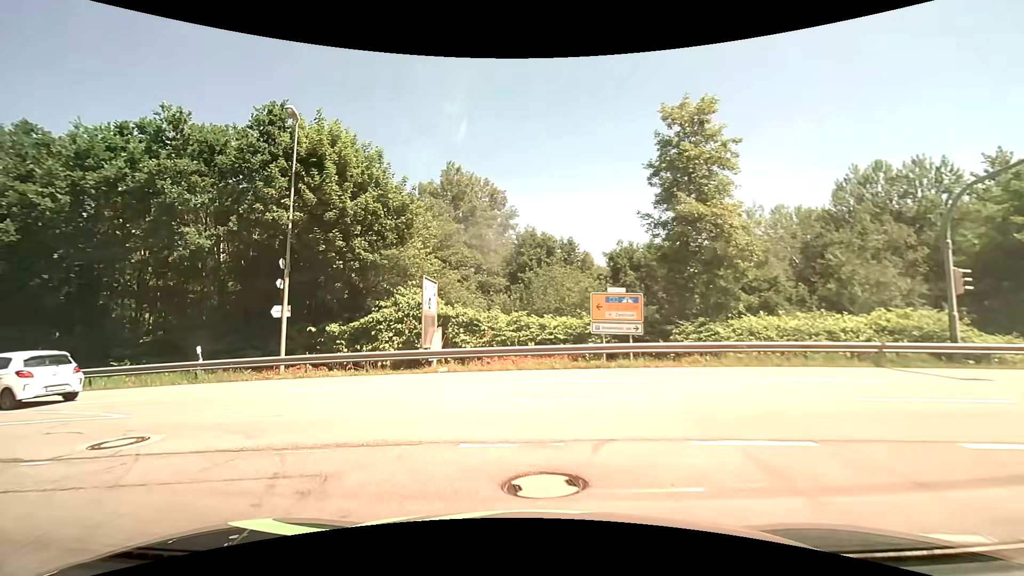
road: residential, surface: asphalt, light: Day
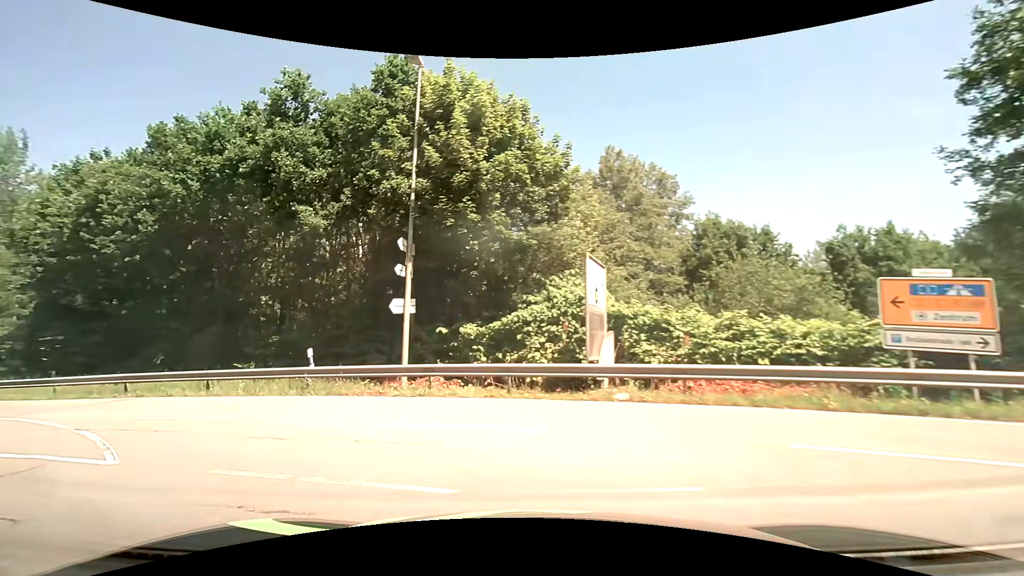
(-0.9, +6.0) m; -18°
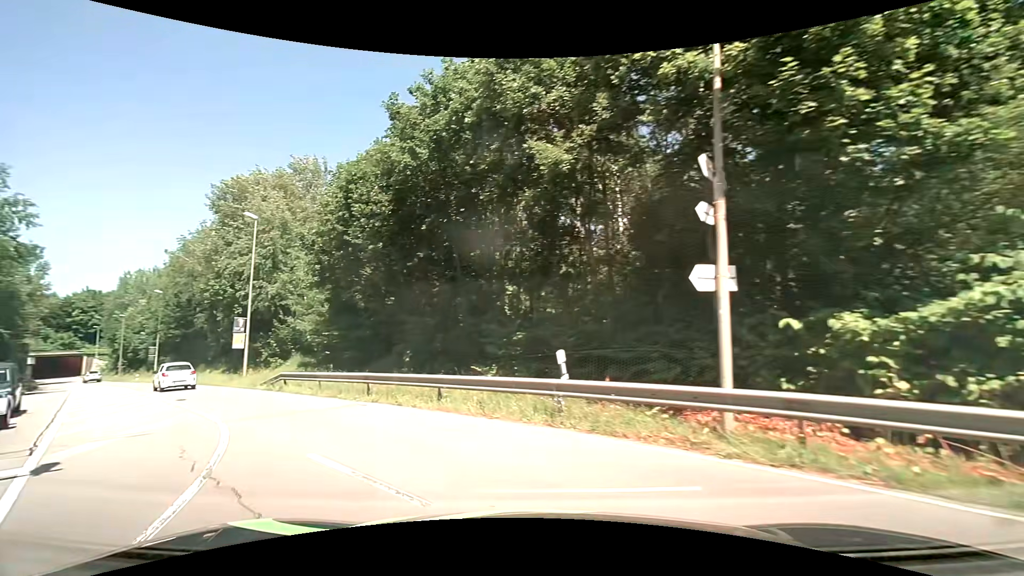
(-1.5, +6.3) m; -29°
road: secondary
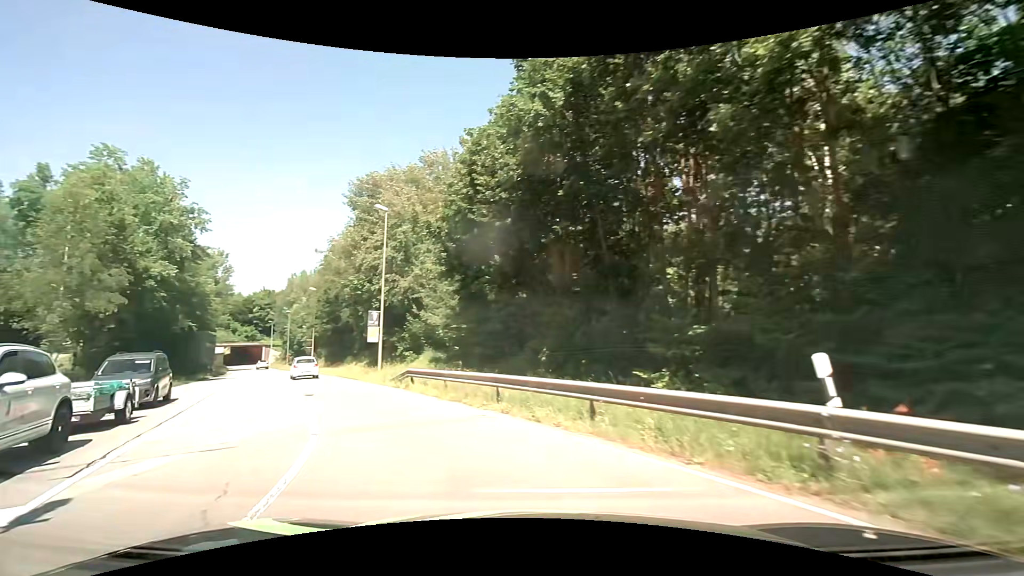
(-0.4, +3.6) m; -14°
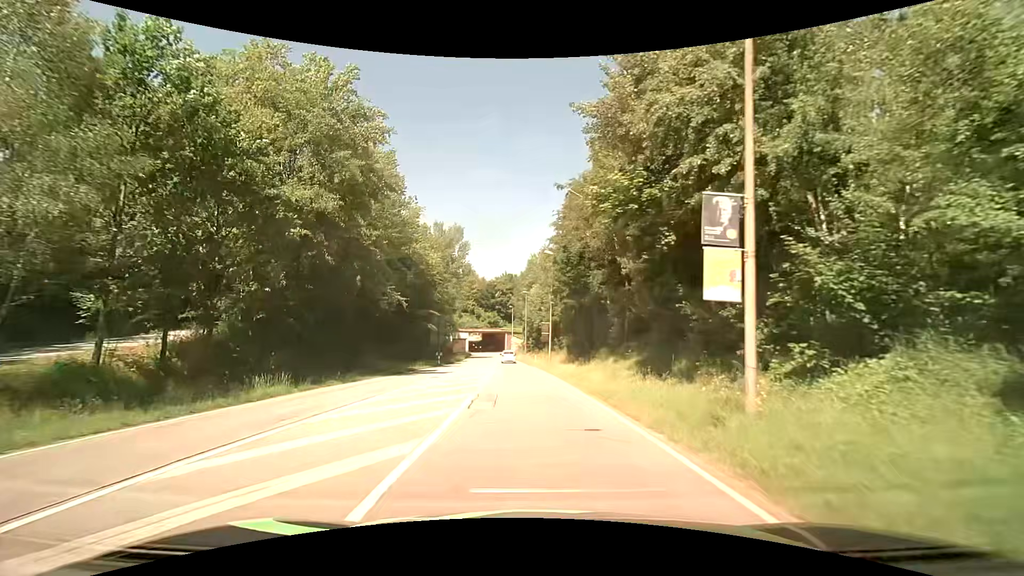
(-7.6, +21.2) m; -26°
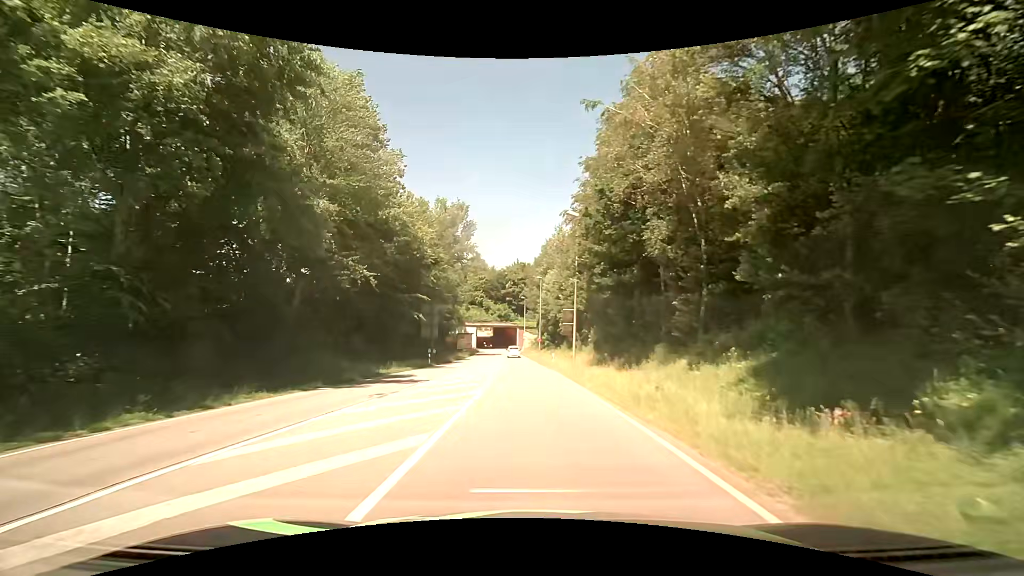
(-0.3, +12.2) m; -2°
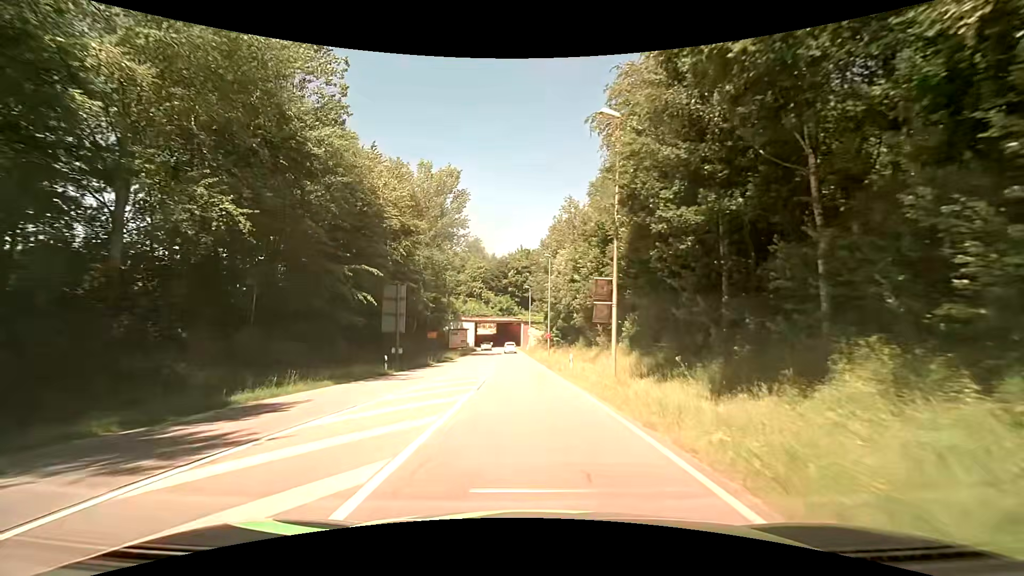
(0.0, +14.3) m; -1°
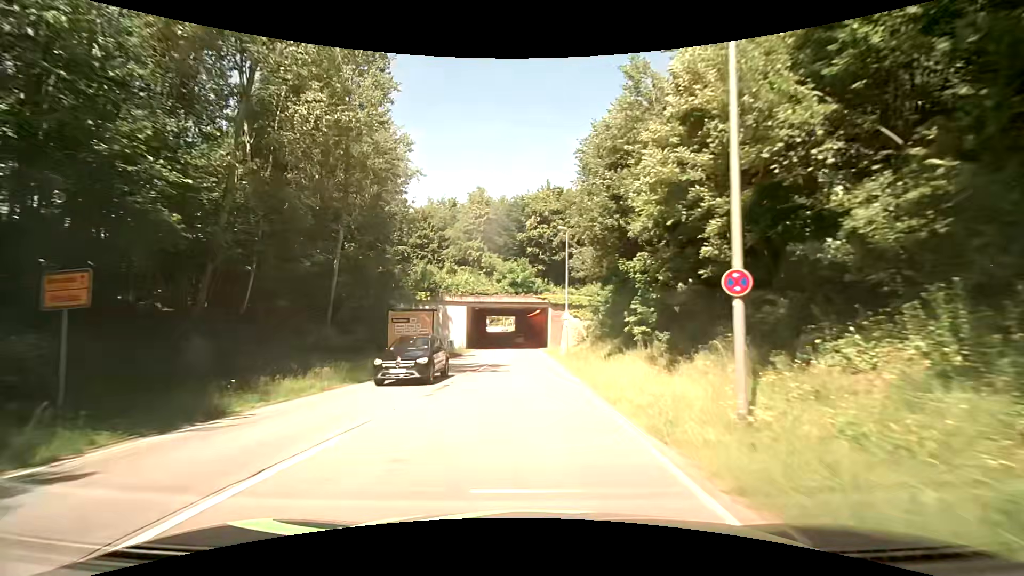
(-0.9, +41.0) m; -2°
